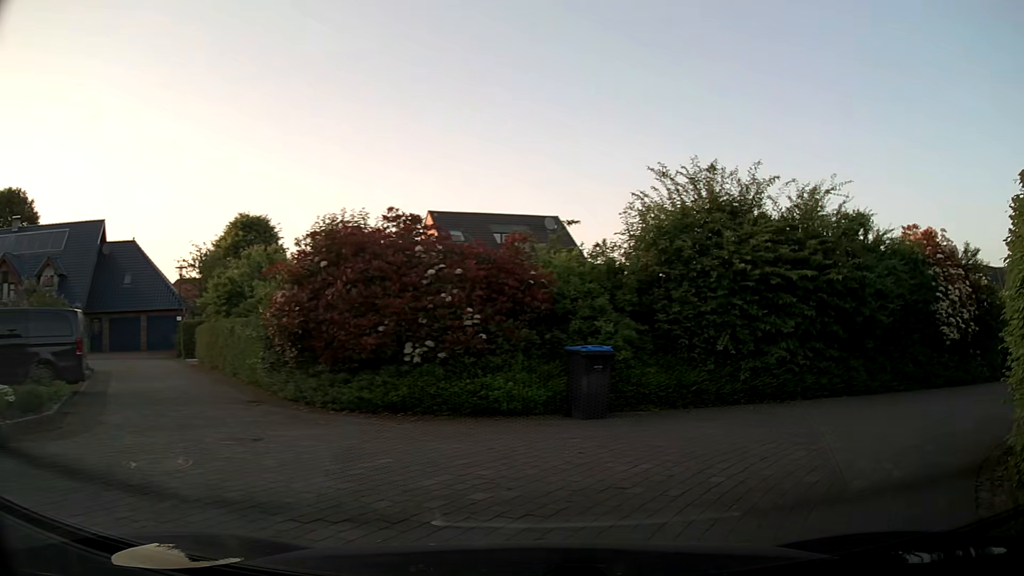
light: Day
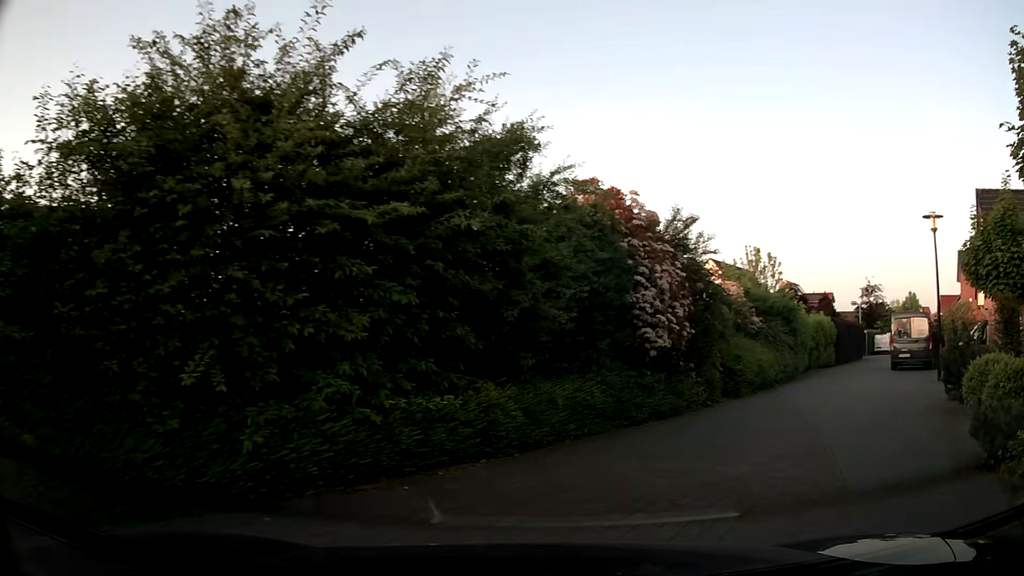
(+2.0, +6.7) m; +32°
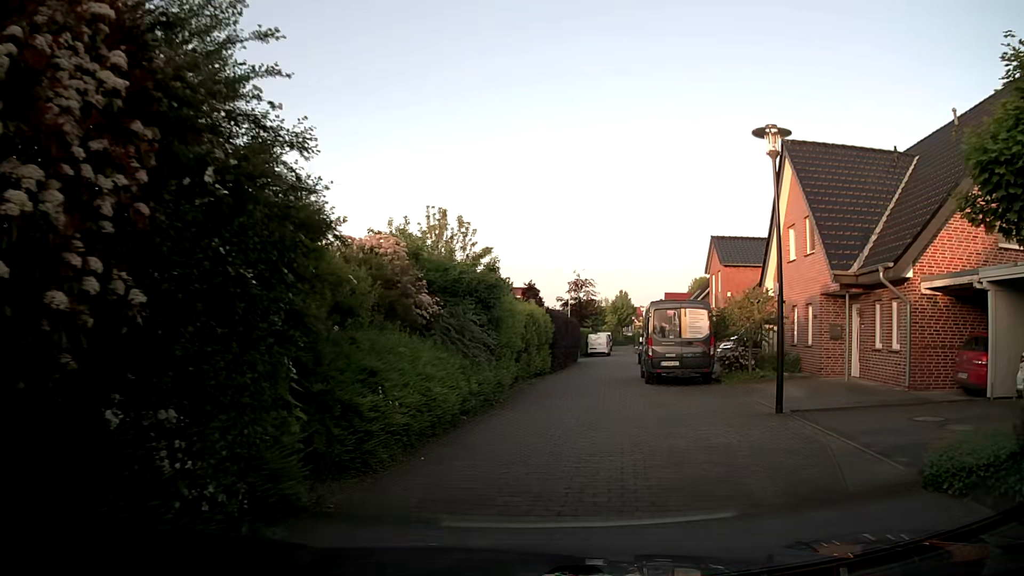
(+3.0, +9.5) m; +26°
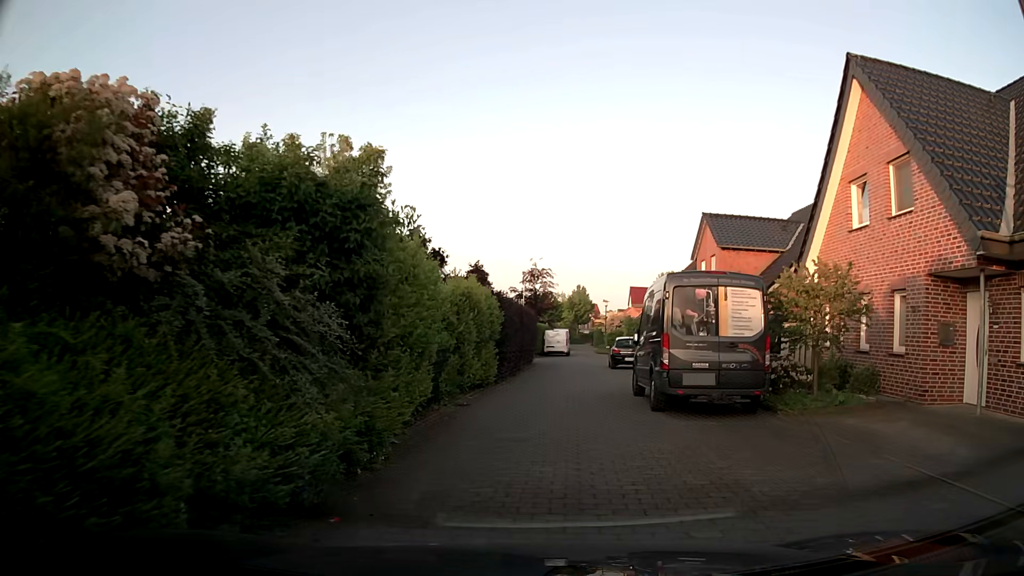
(+0.5, +8.3) m; +4°
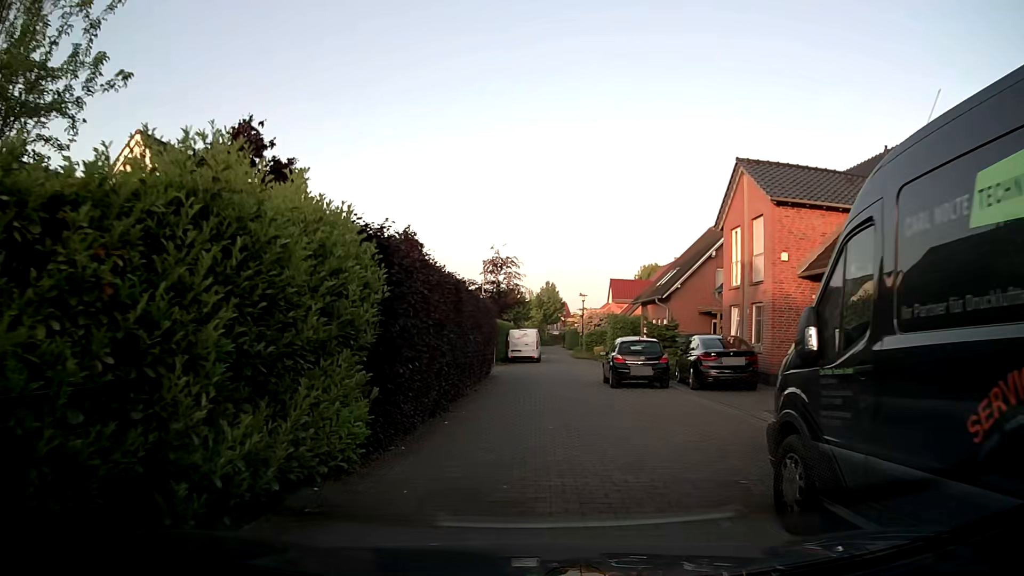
(+0.6, +11.3) m; +5°
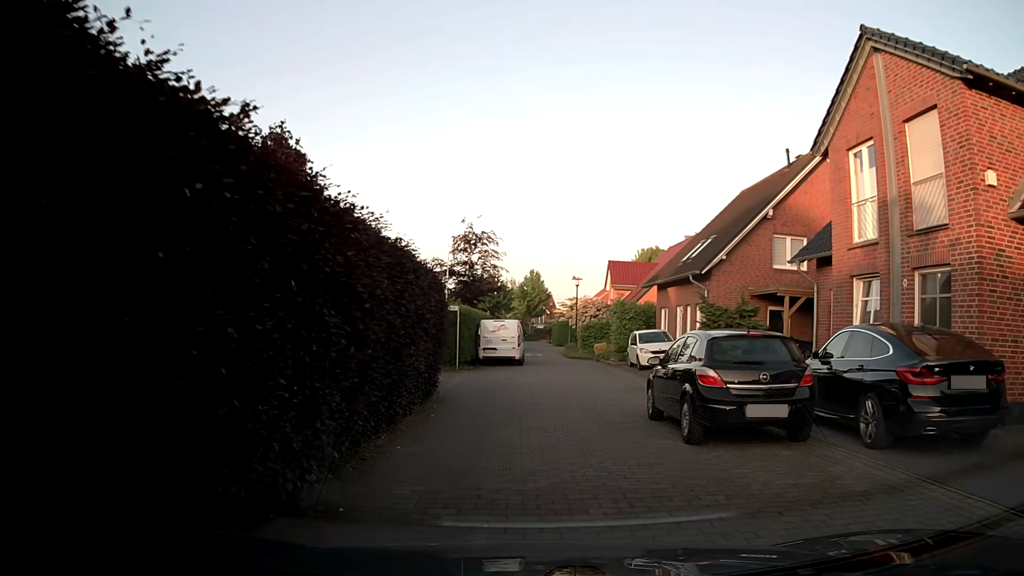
(+0.1, +11.2) m; +2°
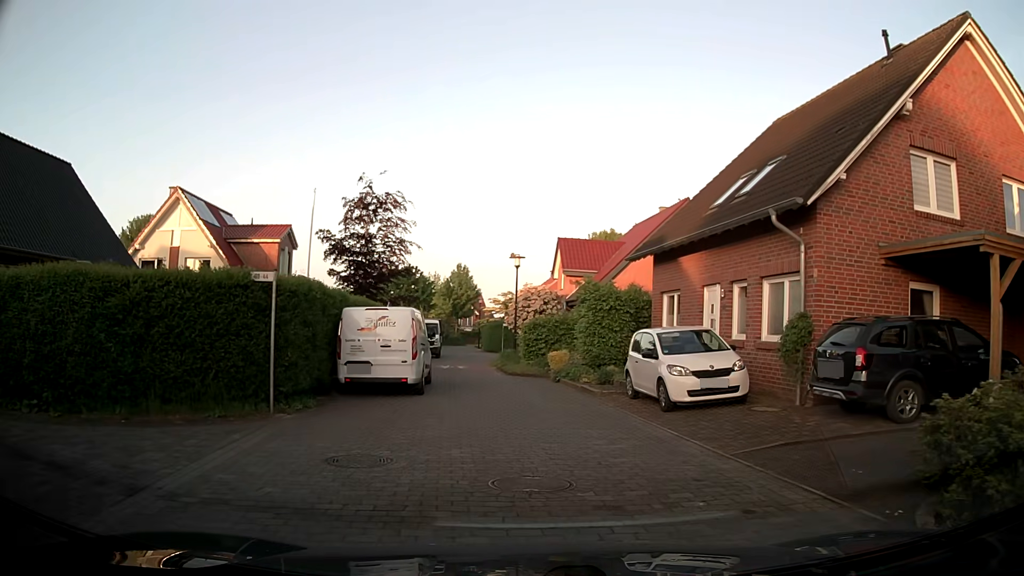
(+0.2, +13.9) m; +6°
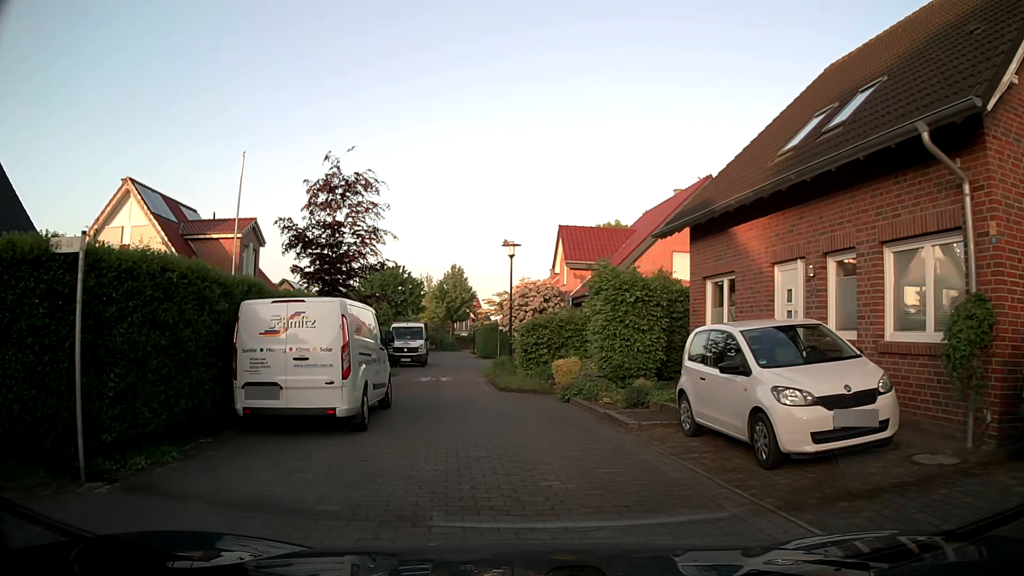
(0.0, +5.4) m; -1°
